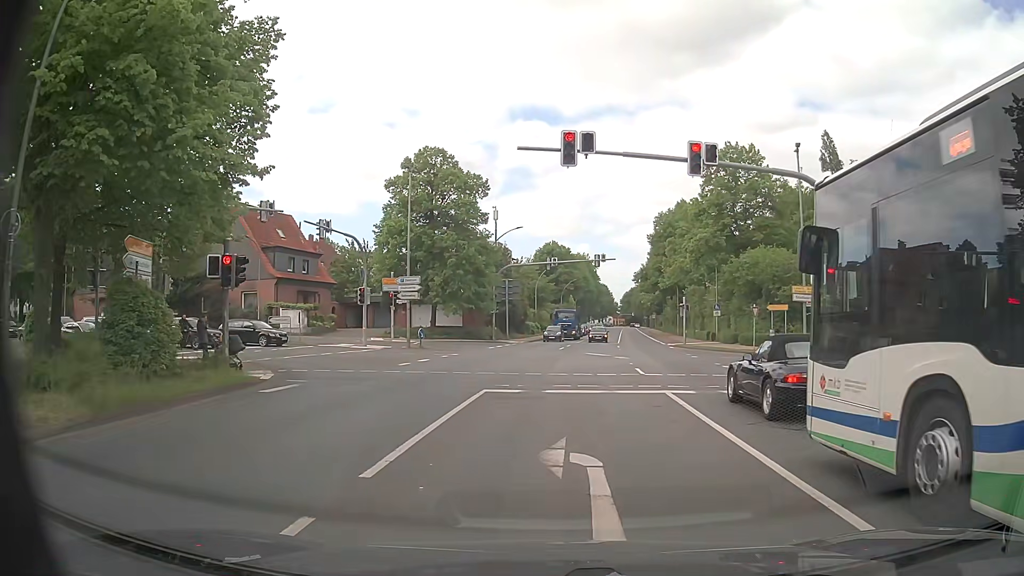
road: primary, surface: asphalt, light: Day
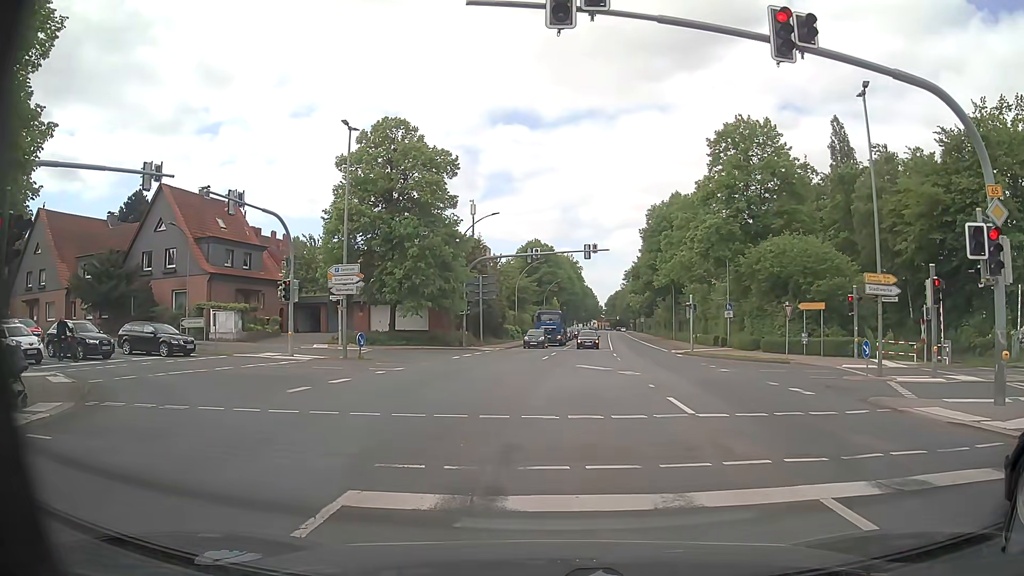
(+0.1, +8.8) m; +1°
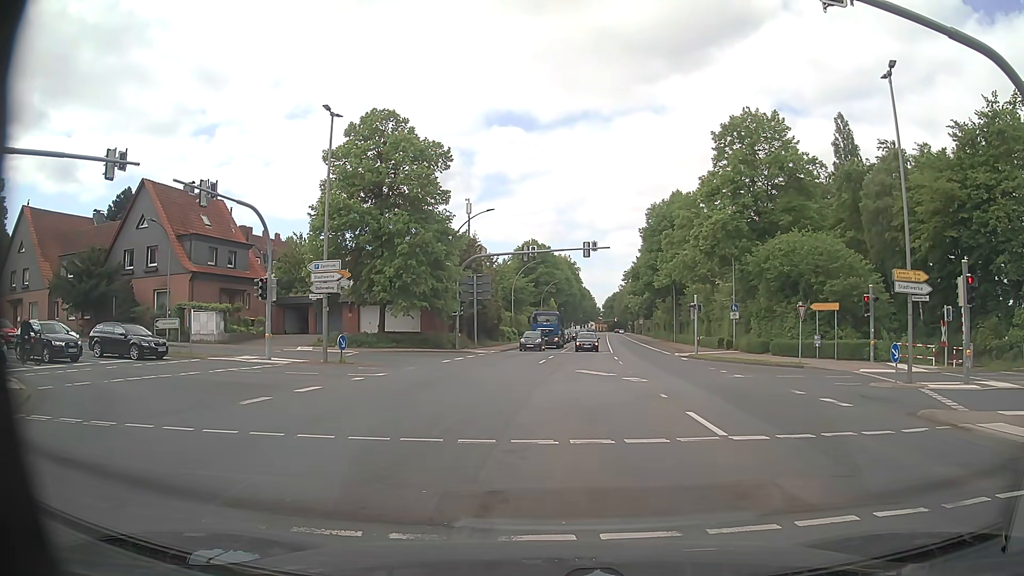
(+0.1, +2.1) m; +2°
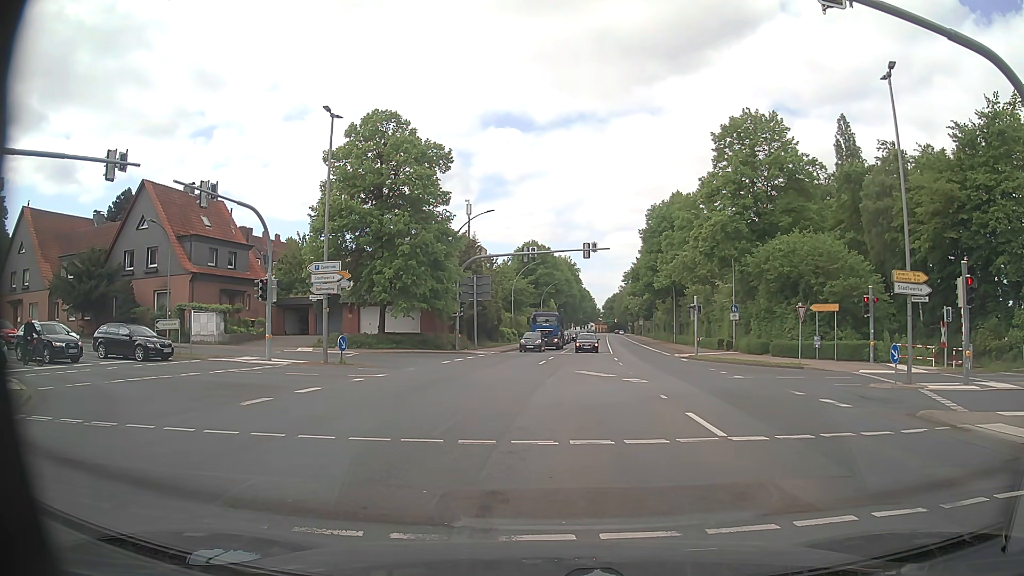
(0.0, +0.1) m; 0°
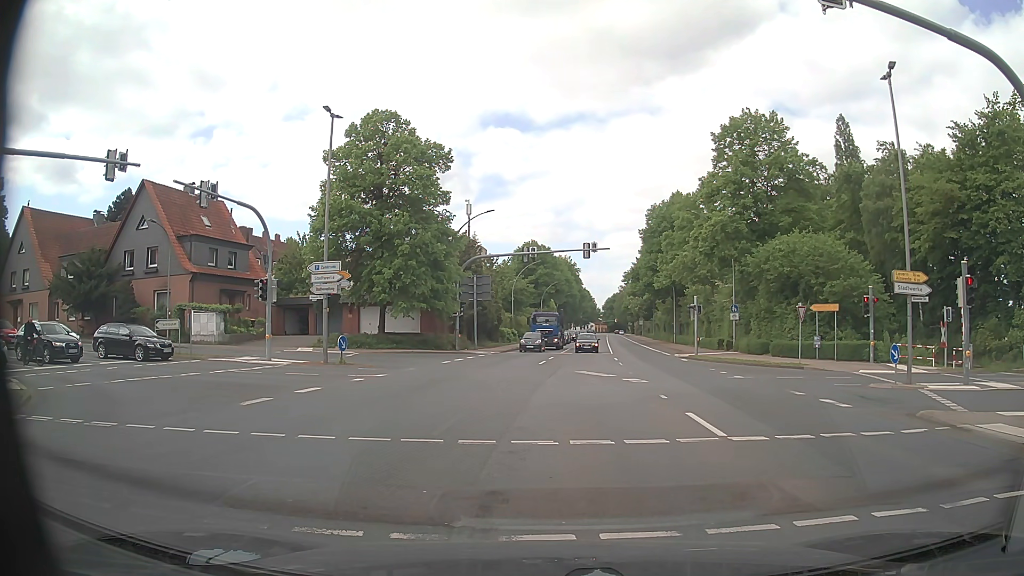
(0.0, 0.0) m; 0°
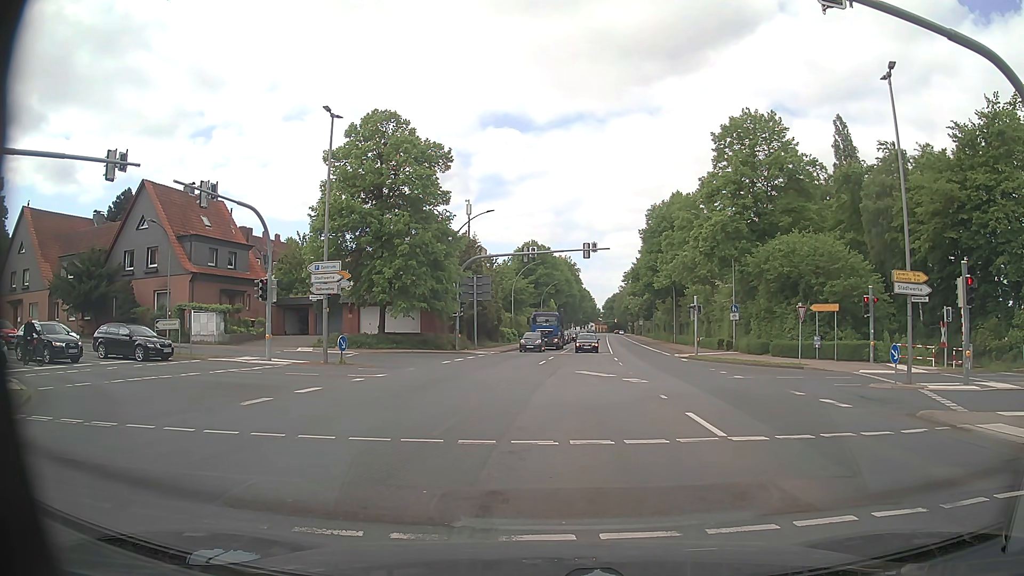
(0.0, 0.0) m; 0°
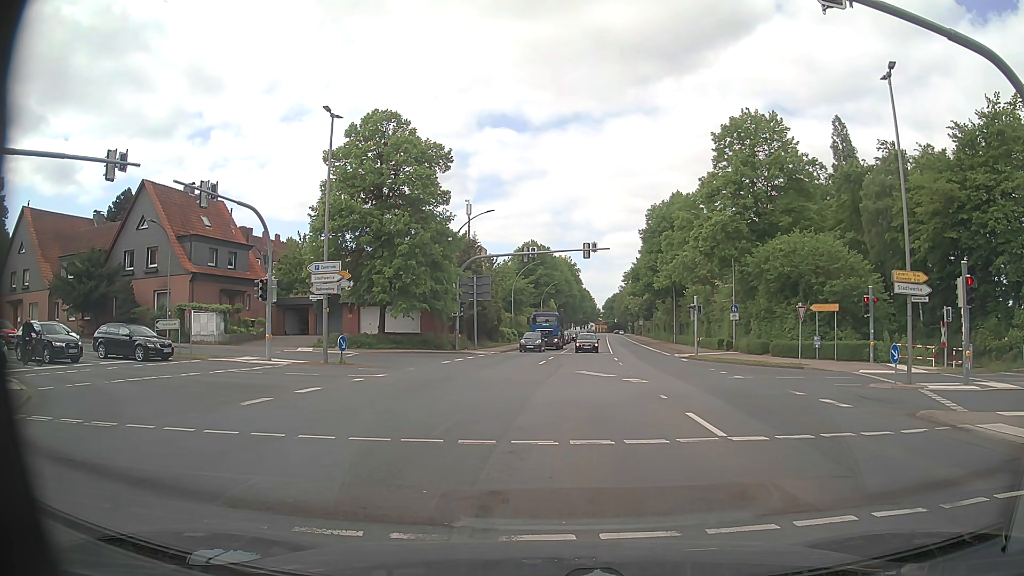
(0.0, 0.0) m; 0°
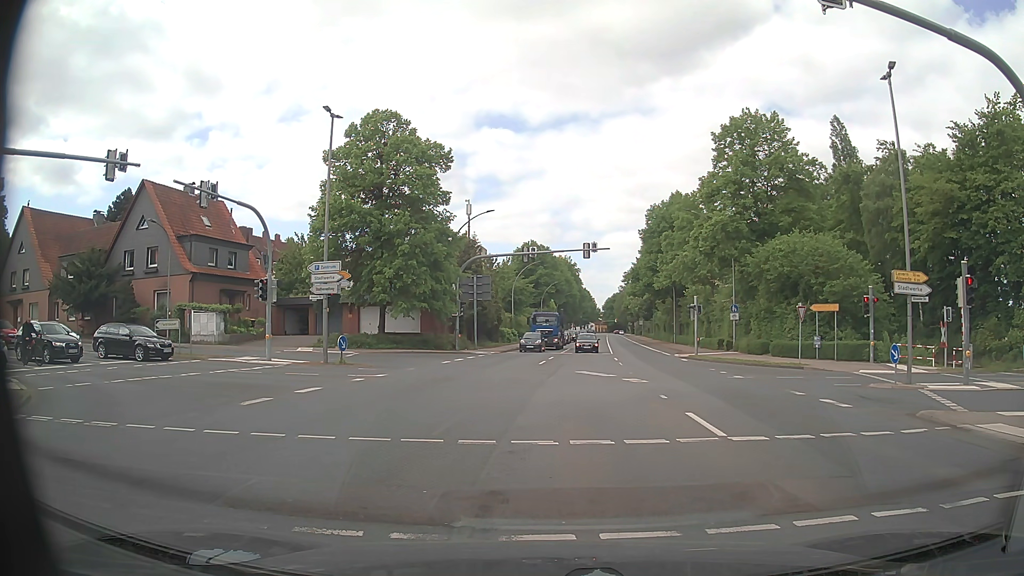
(0.0, 0.0) m; 0°
(0, +10) (0, +20) (-4, +29) (-13, +33) (-23, +33) (-33, +34) (-43, +36) (-52, +37) (-62, +39) (-72, +41) m
